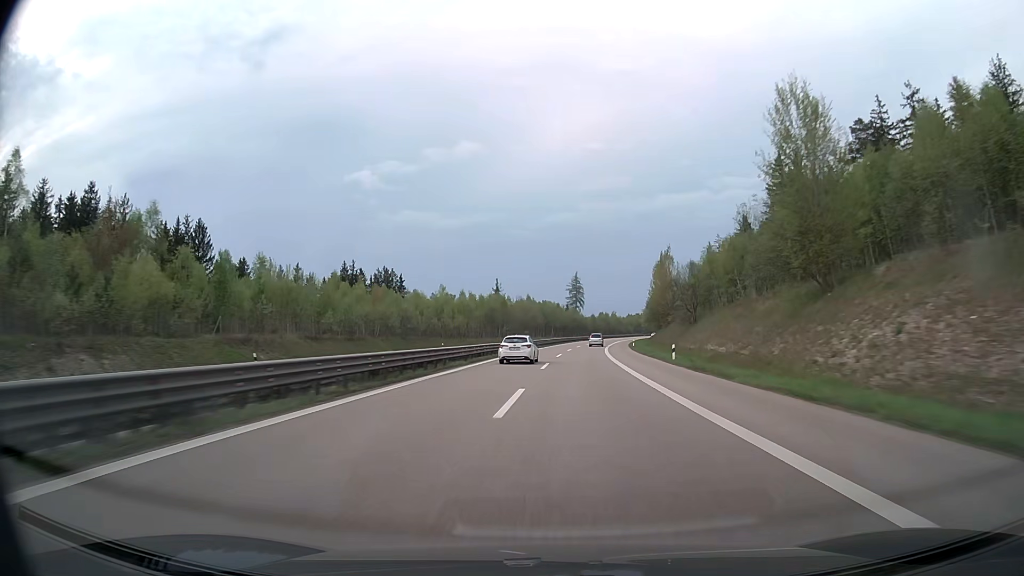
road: trunk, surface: asphalt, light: Day
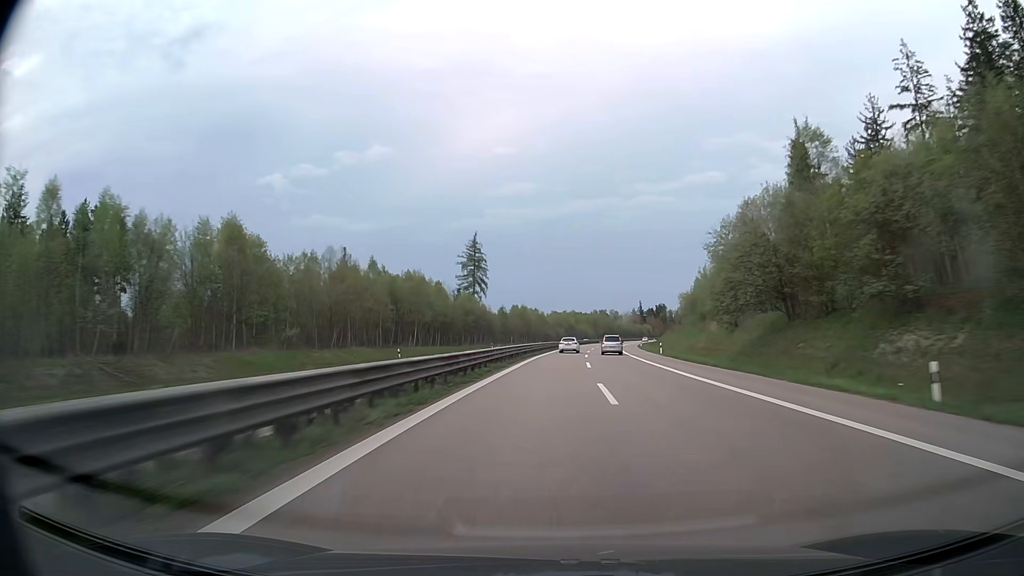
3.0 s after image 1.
(+7.7, +122.2) m; +8°
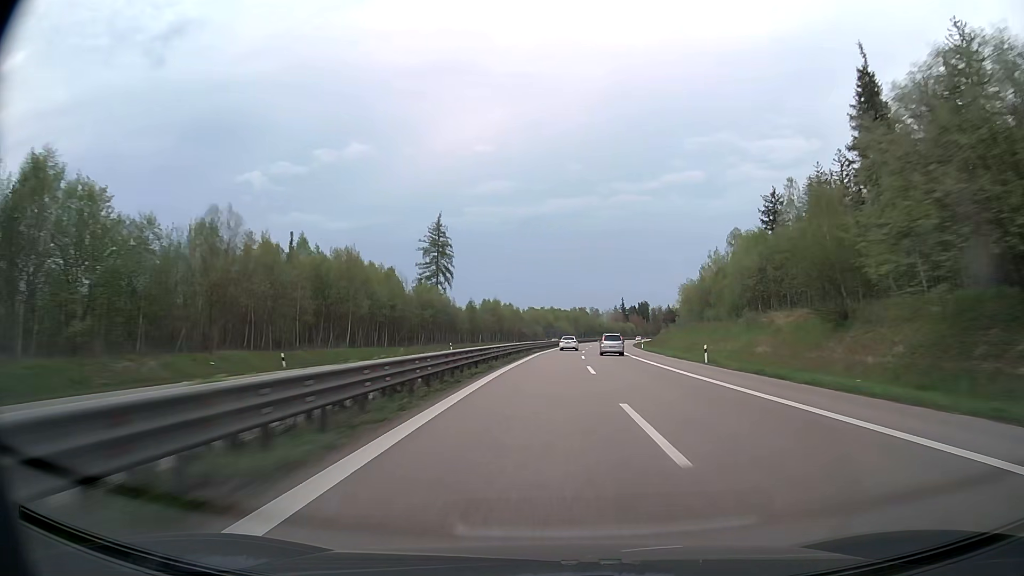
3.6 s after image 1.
(+0.4, +24.8) m; +2°
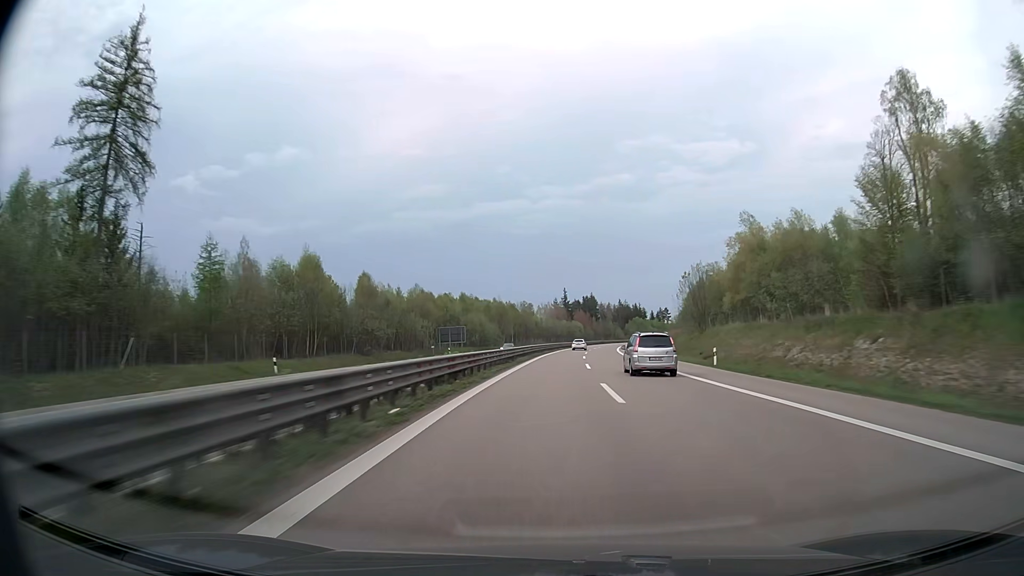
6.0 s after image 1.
(+5.5, +99.9) m; +6°
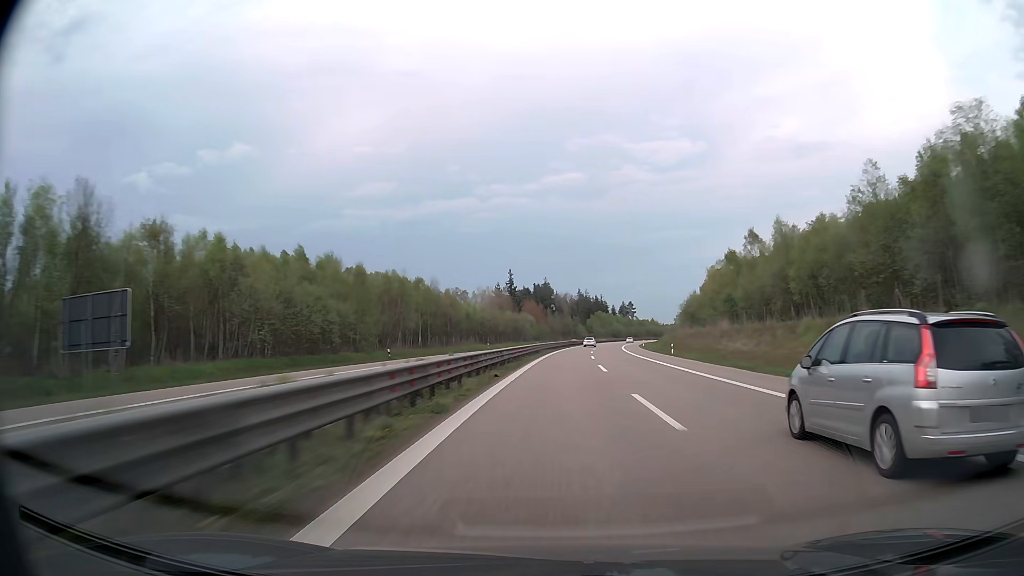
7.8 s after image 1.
(+2.8, +76.1) m; +4°
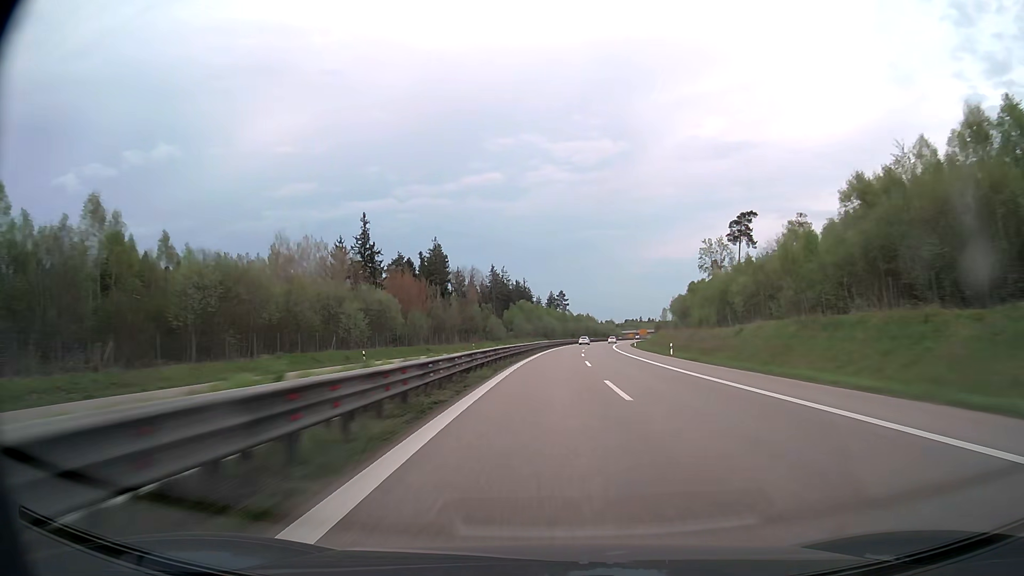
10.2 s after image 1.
(+6.4, +102.7) m; +7°
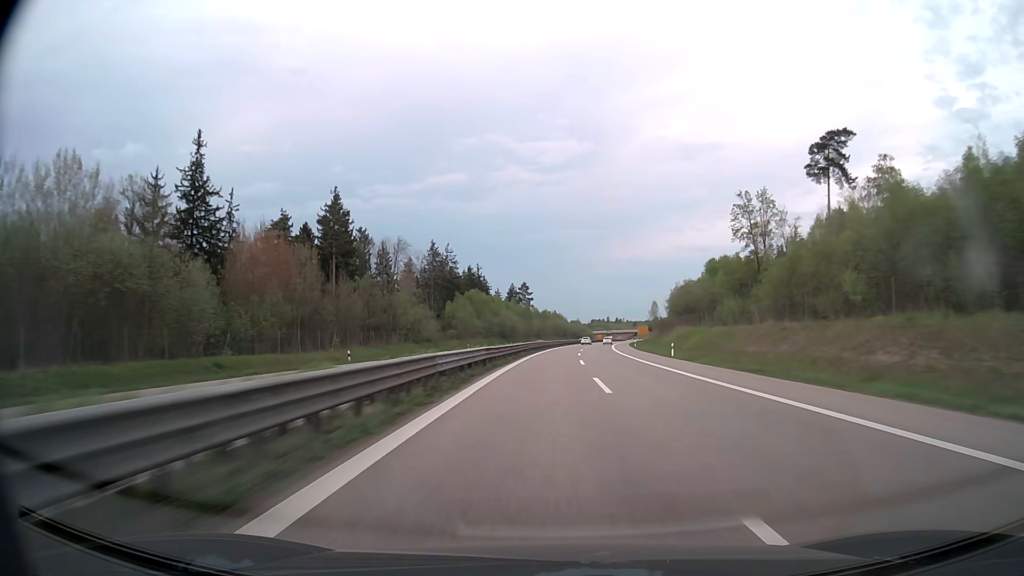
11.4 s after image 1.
(+1.5, +52.0) m; +3°
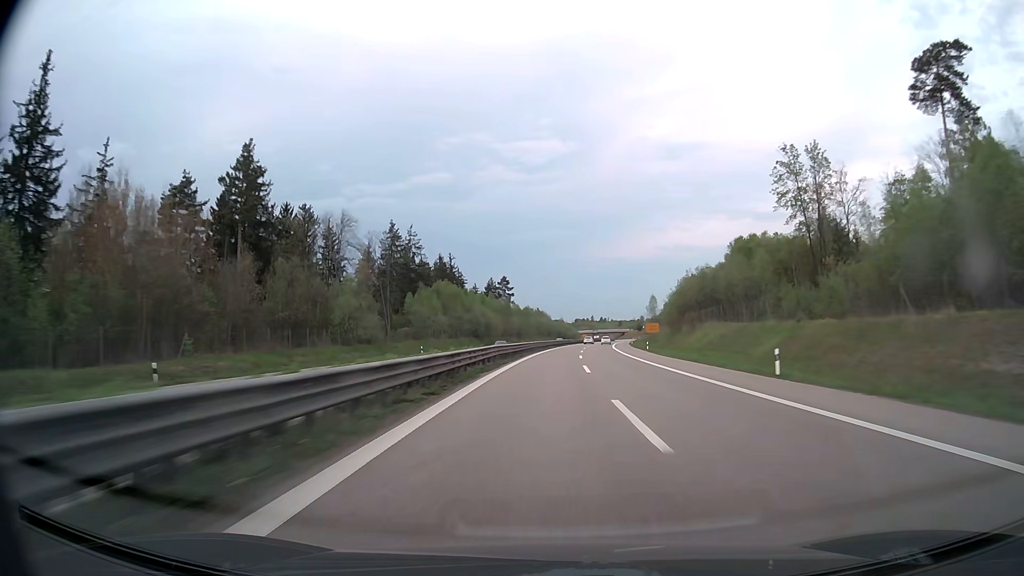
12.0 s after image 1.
(+0.3, +26.2) m; +1°
(0, +10) (0, +20) (0, +30) (+1, +40) (+1, +50) (+2, +60) (+3, +70) (+3, +80) (+4, +90) (+5, +100) m
